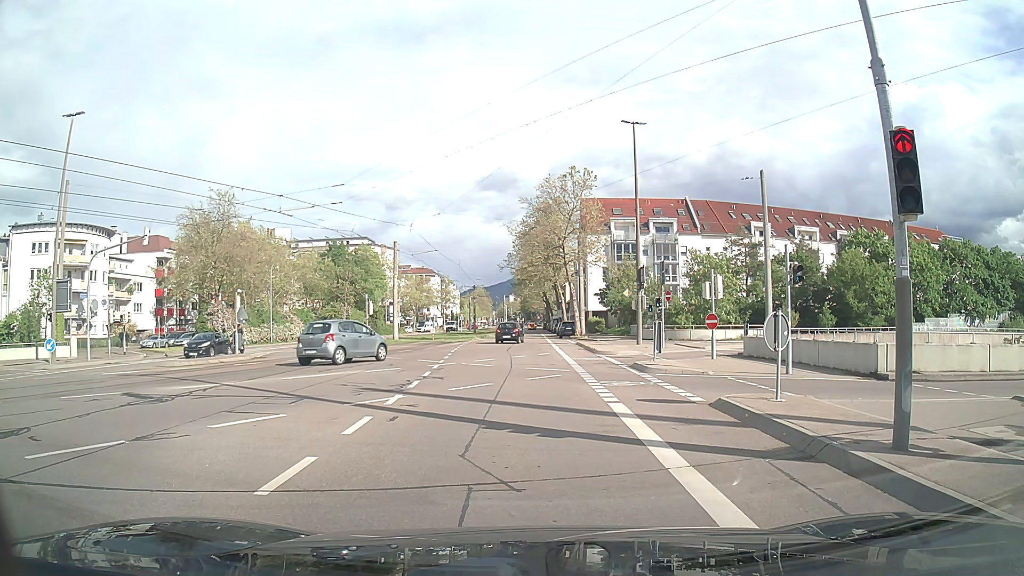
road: tertiary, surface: asphalt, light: Day
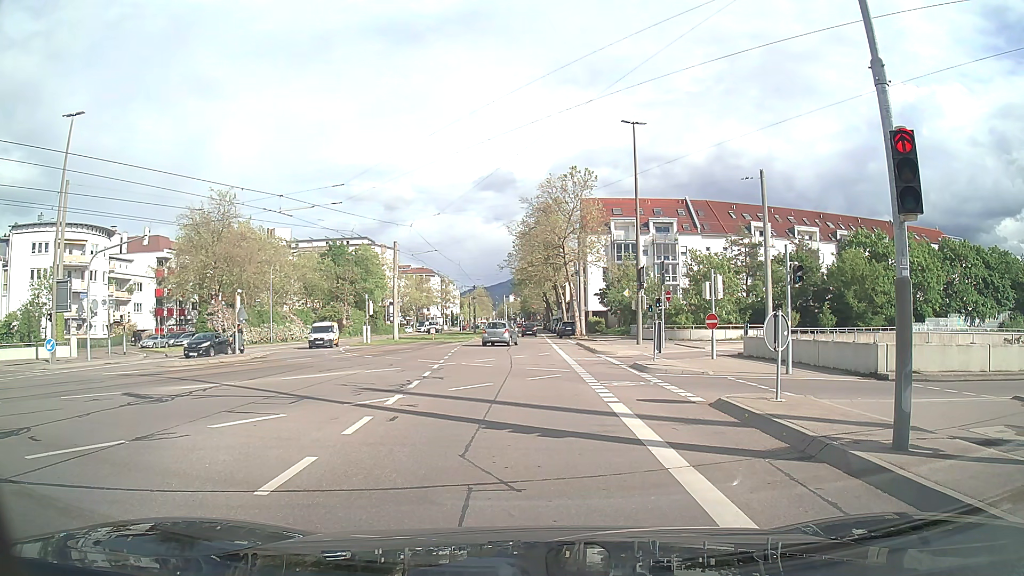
(0.0, 0.0) m; 0°
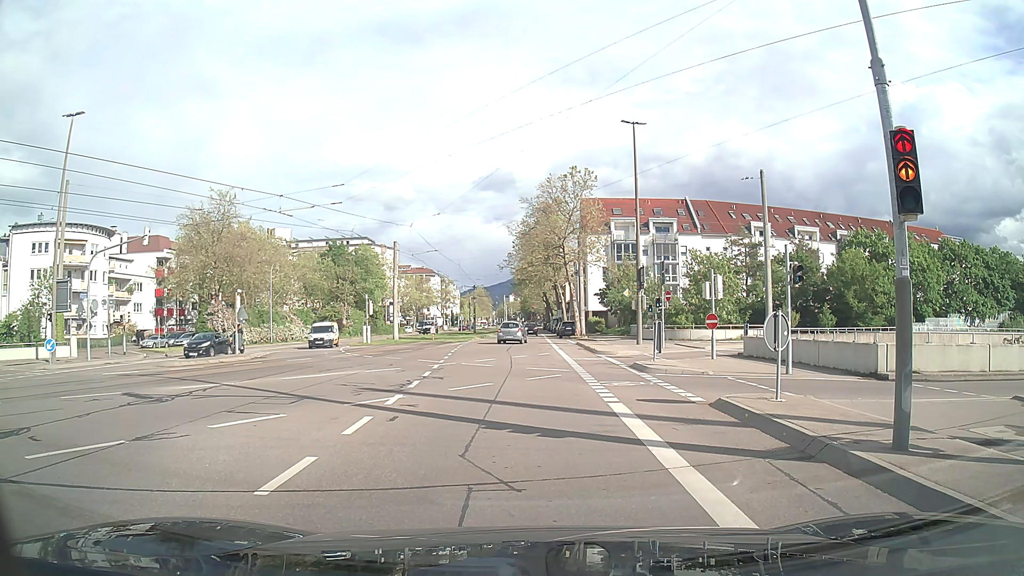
(0.0, 0.0) m; 0°
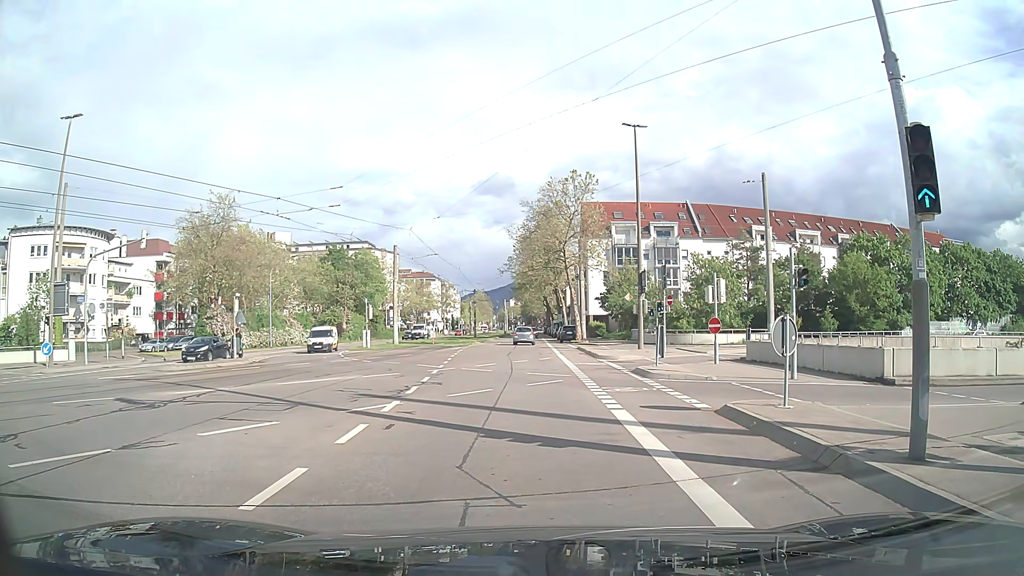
(0.0, +0.3) m; 0°
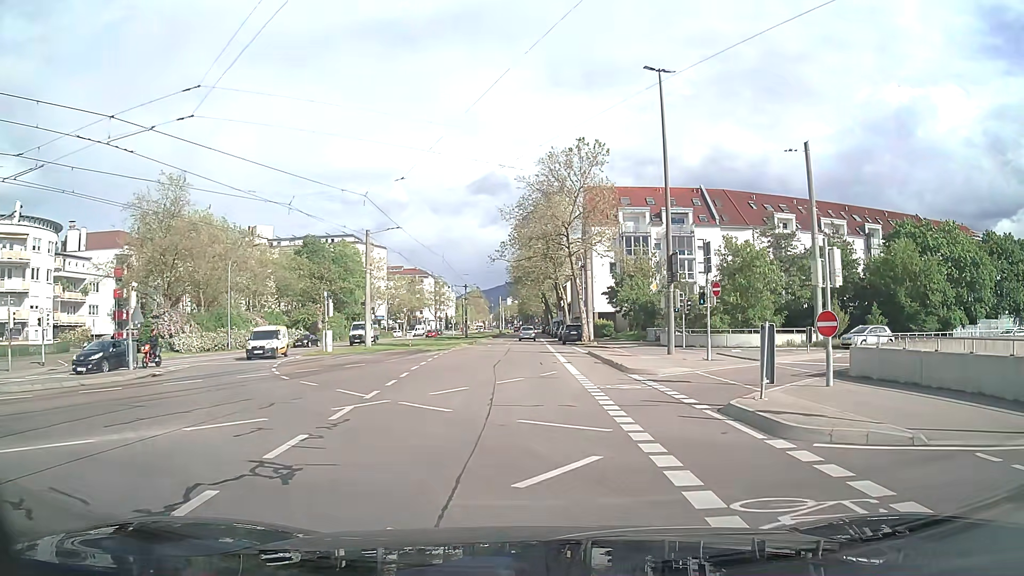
(-0.3, +10.6) m; -2°
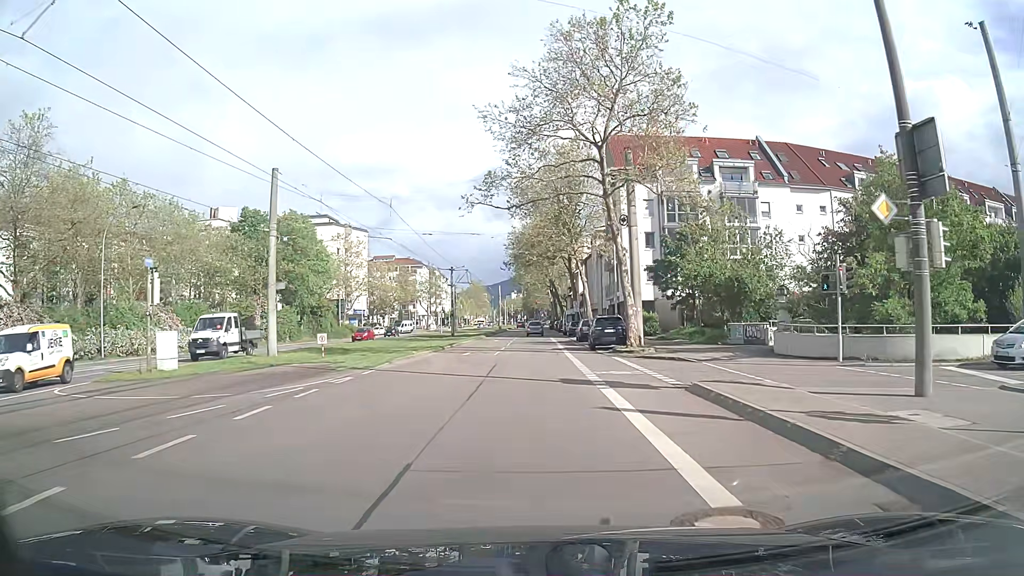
(-0.1, +22.0) m; 0°
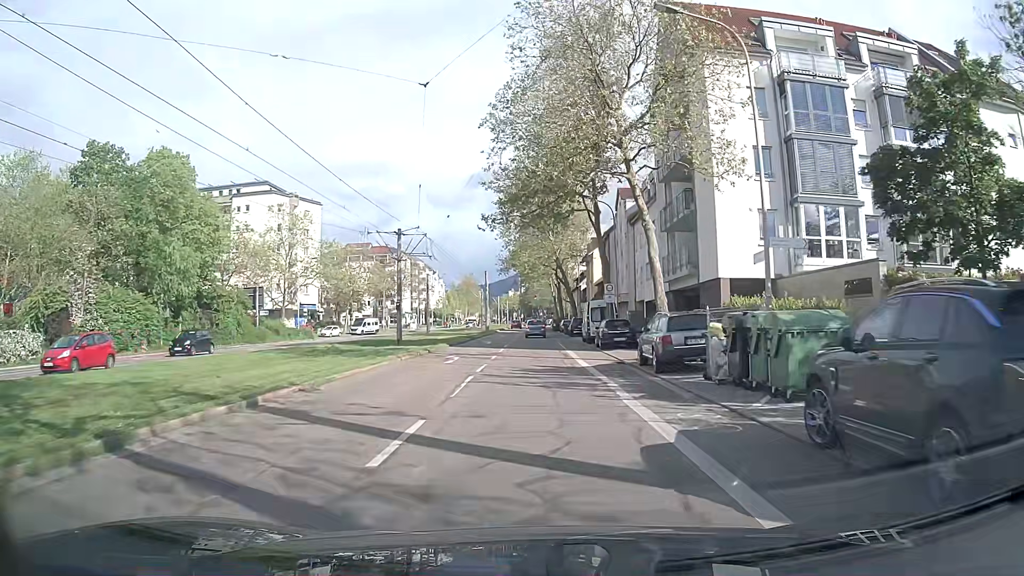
(-0.1, +28.8) m; -1°
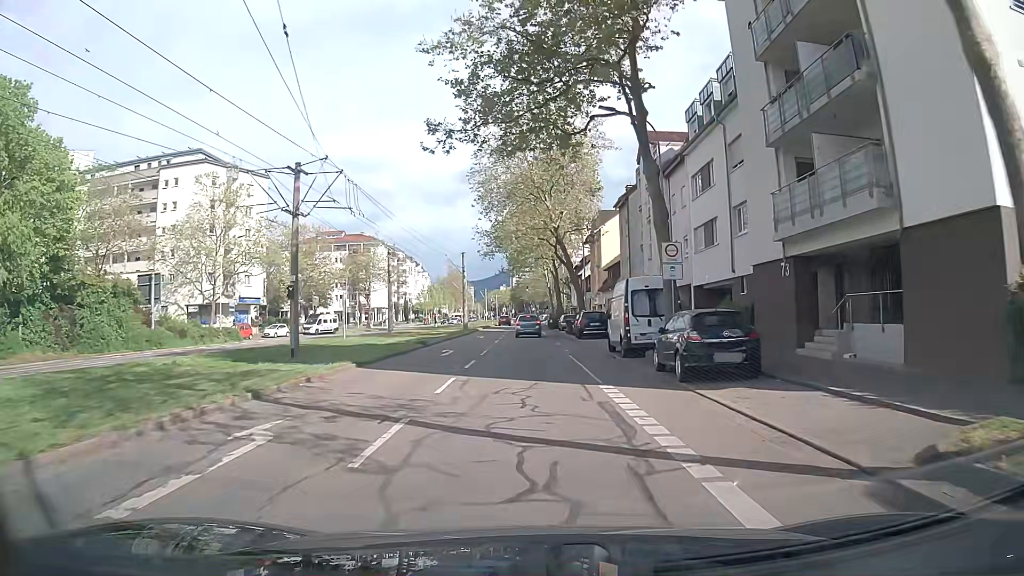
(+0.3, +18.2) m; +1°
